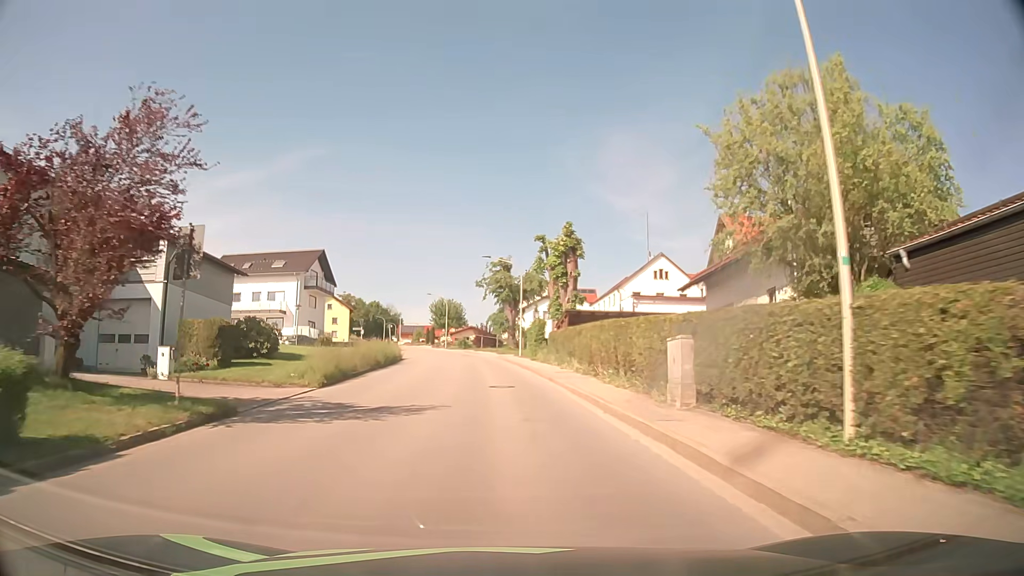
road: tertiary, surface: asphalt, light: Day
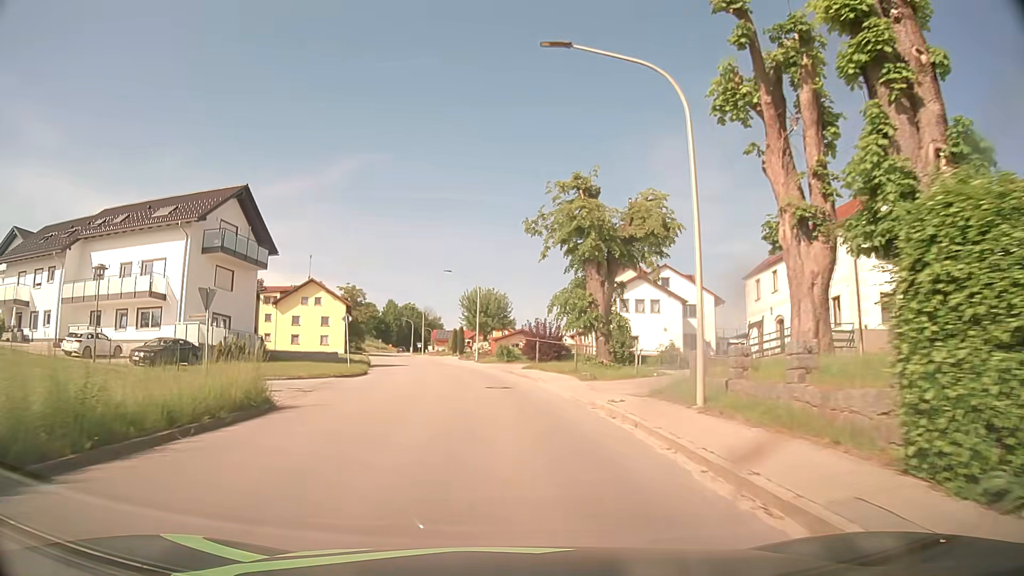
(-1.3, +36.7) m; -4°
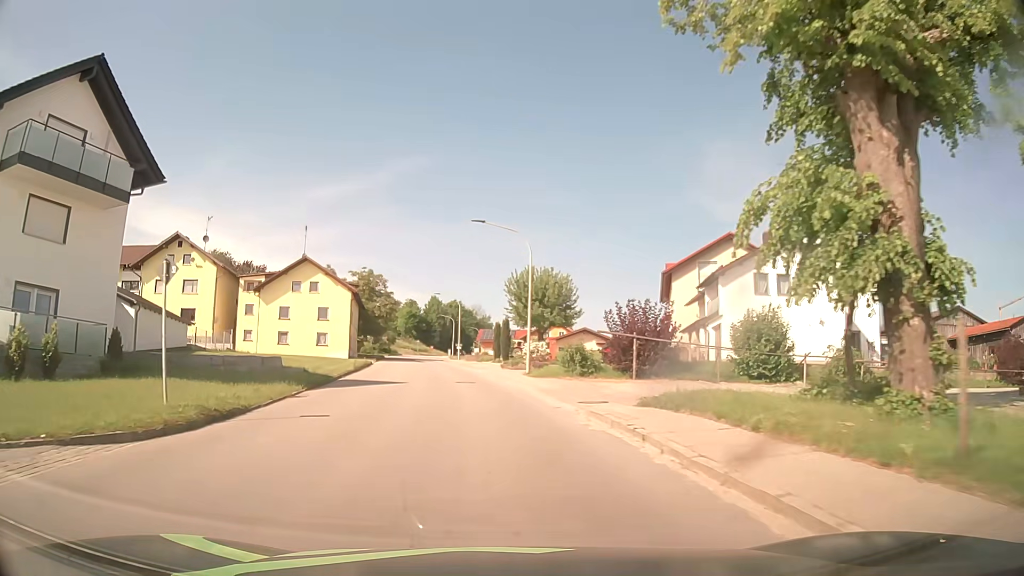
(-0.7, +22.5) m; -4°
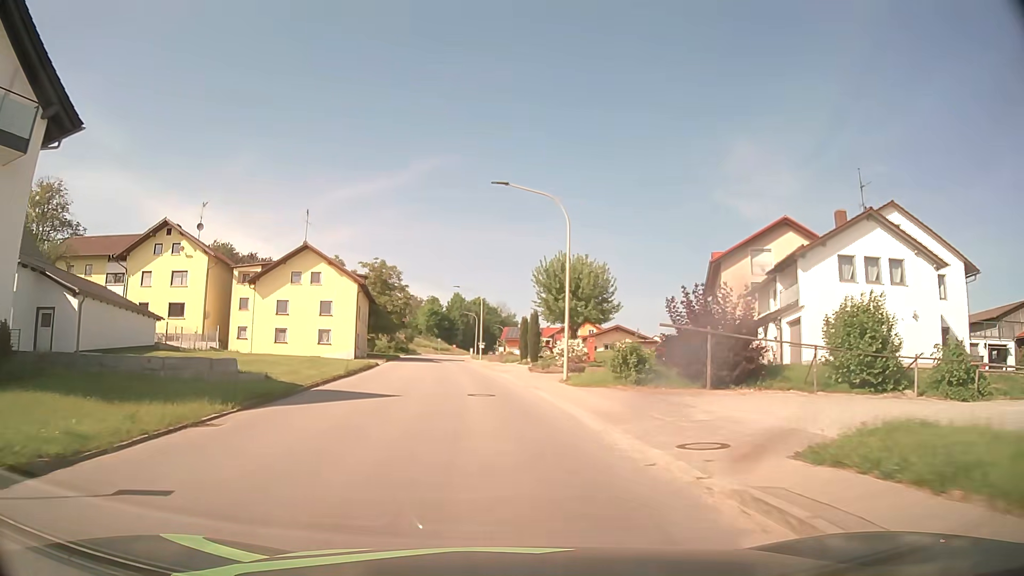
(-0.1, +7.5) m; -2°
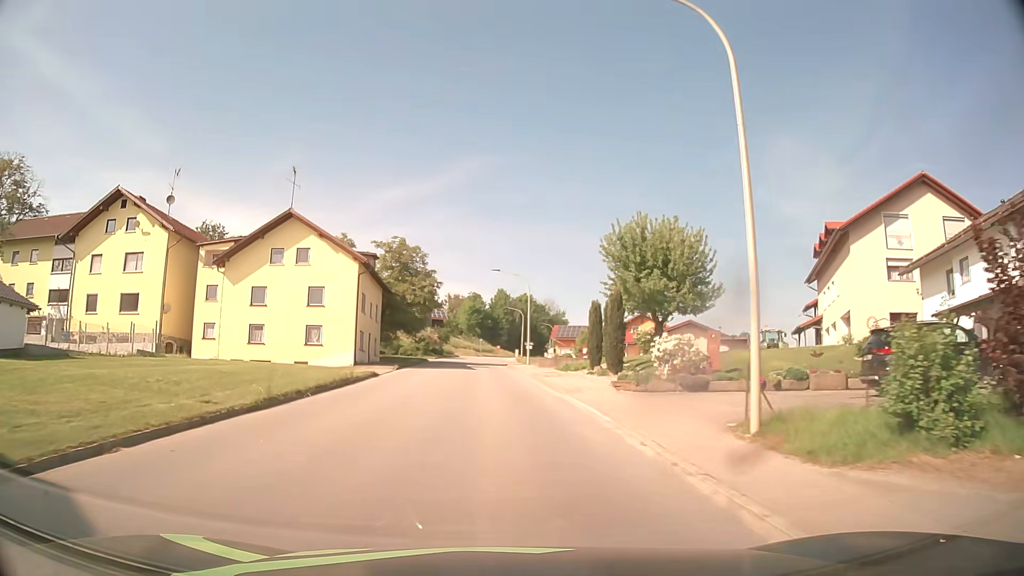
(-0.5, +15.1) m; -4°
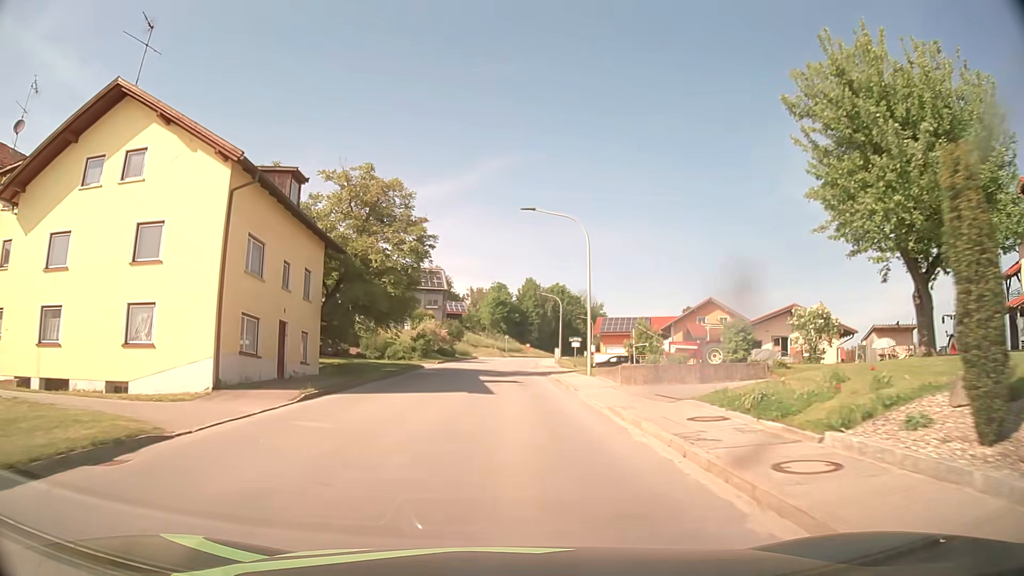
(-0.6, +22.8) m; -3°
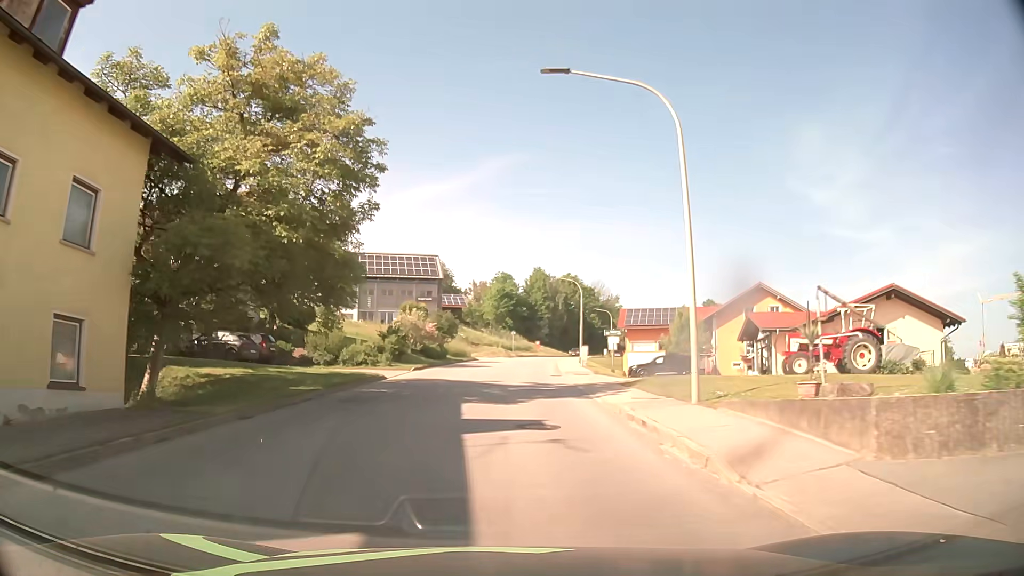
(0.0, +15.3) m; 0°
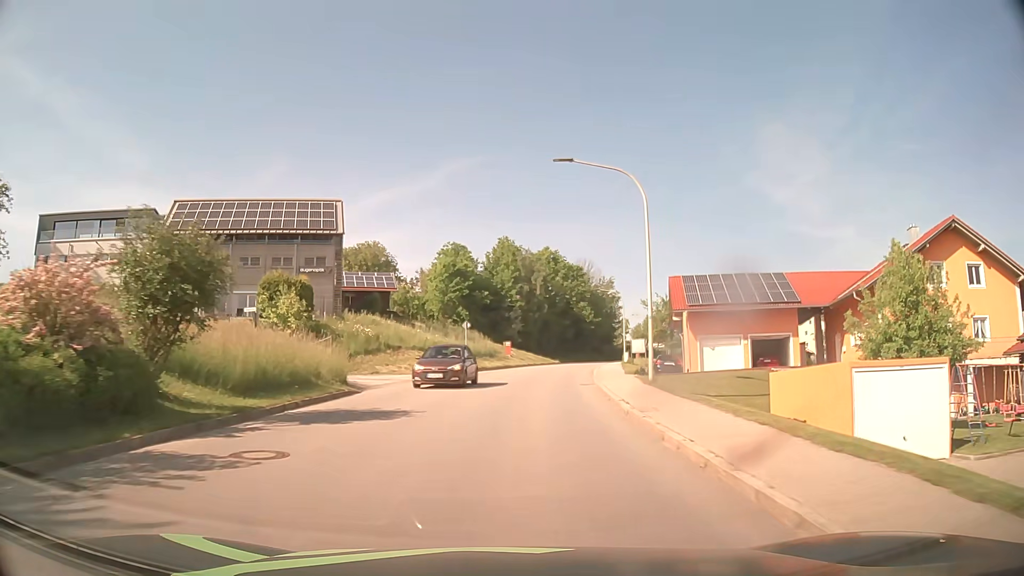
(+0.9, +38.2) m; +3°
(0, +10) (+1, +20) (+1, +30) (+3, +40) (+4, +50) (+6, +60) (+8, +69) (+11, +79) (+14, +89) (+17, +98) m
